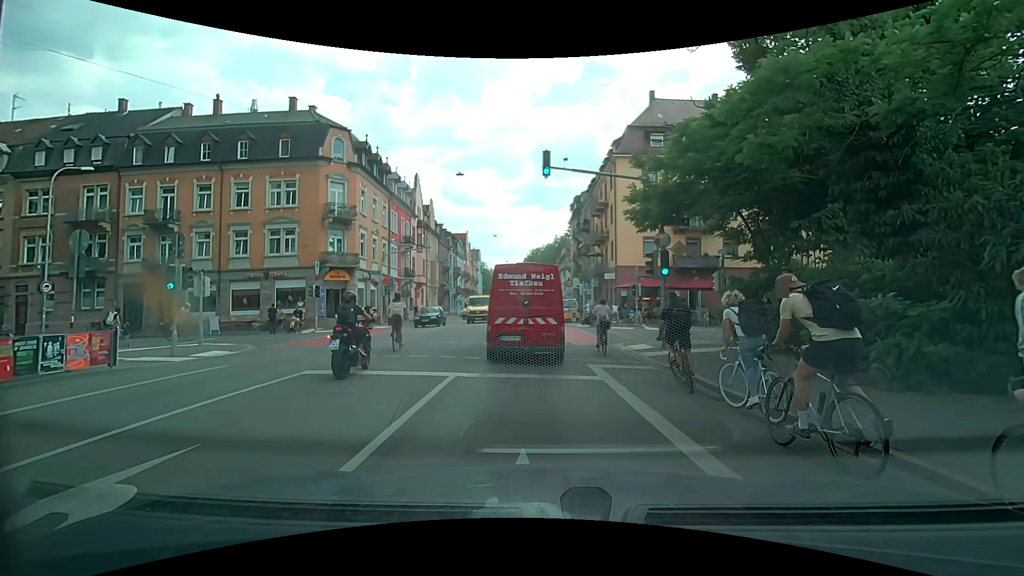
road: secondary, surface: asphalt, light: Day
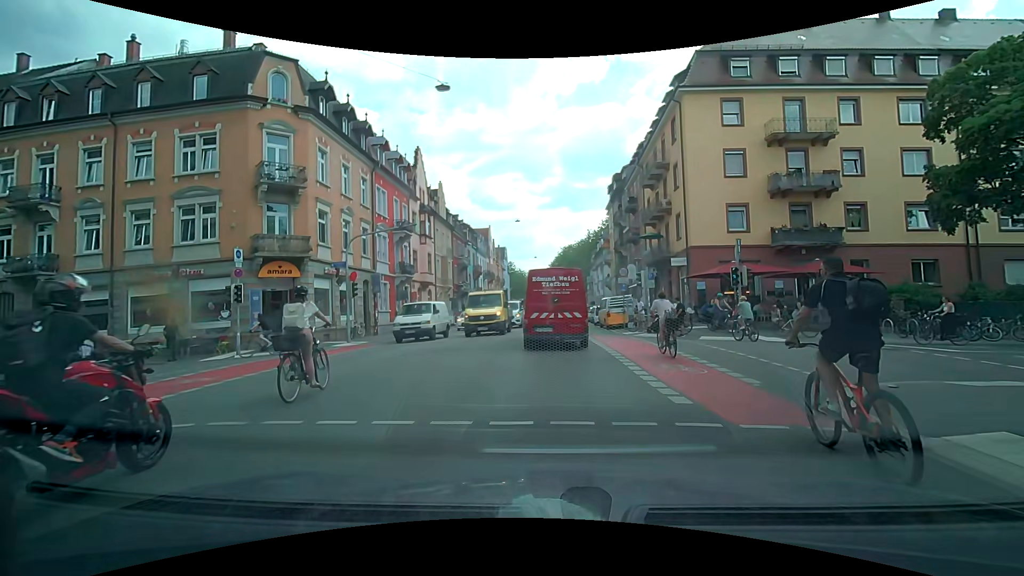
(+0.2, +12.9) m; -1°
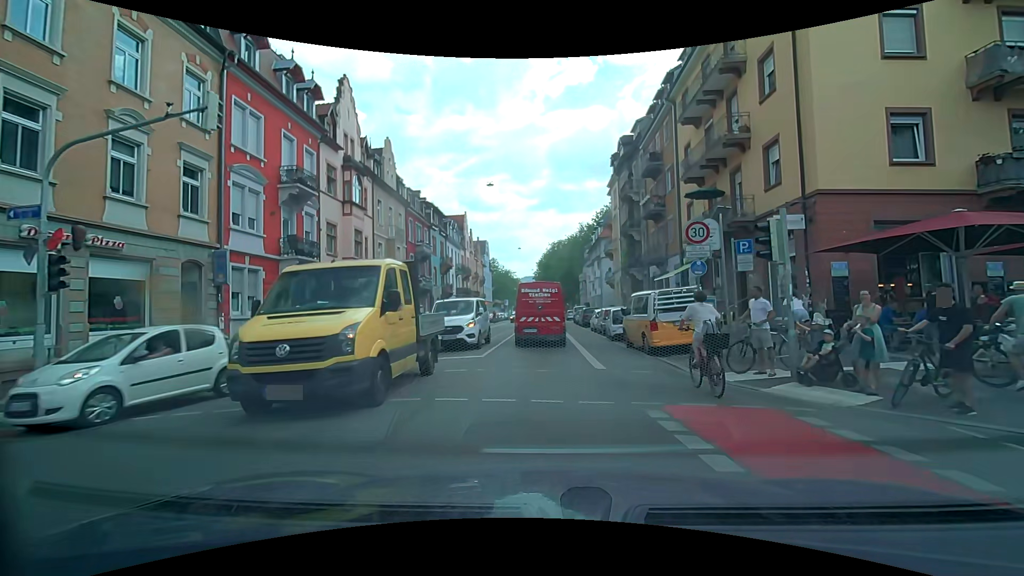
(+0.4, +15.7) m; +3°
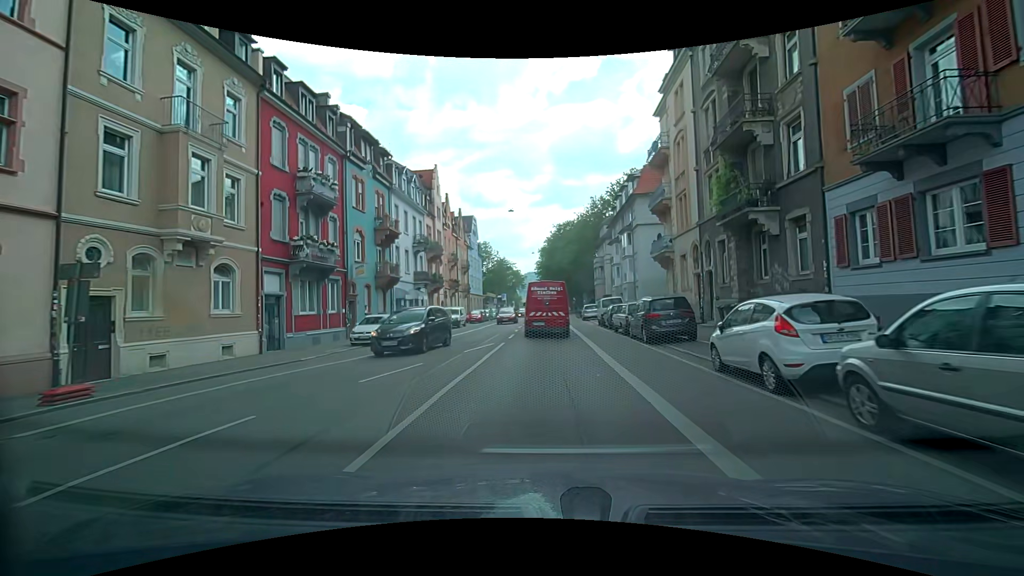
(-0.5, +24.9) m; 0°
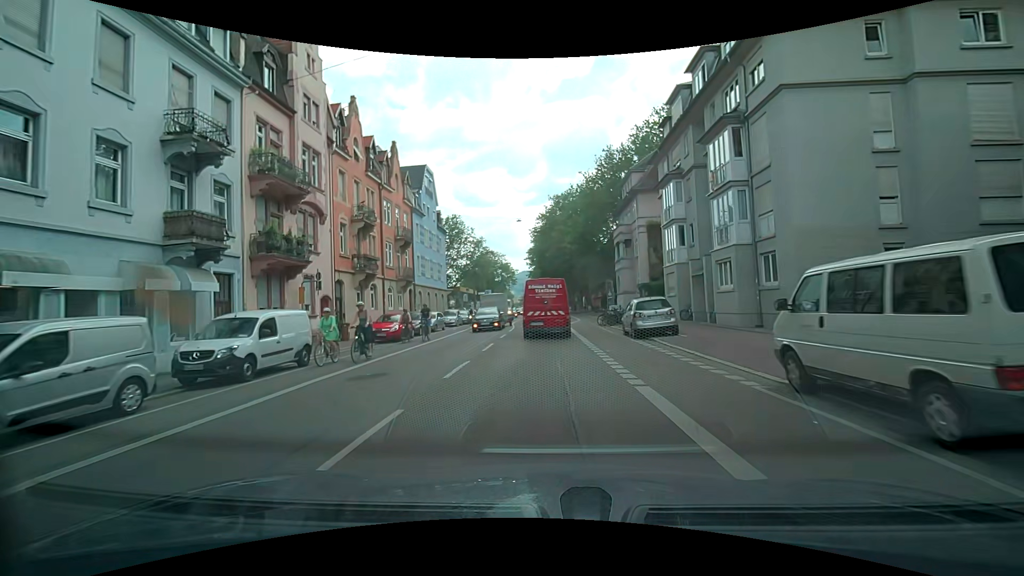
(-0.2, +30.0) m; 0°
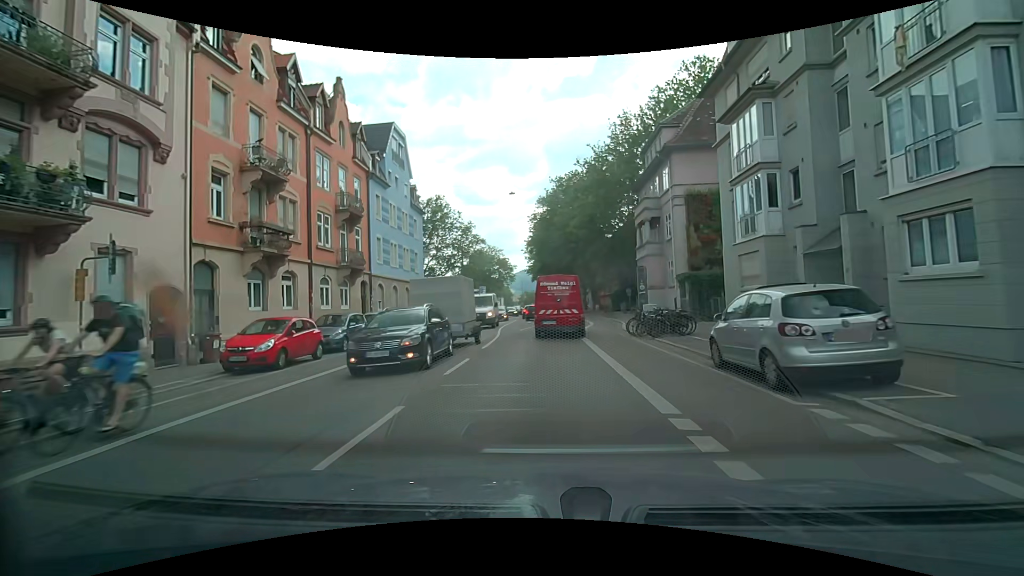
(0.0, +11.9) m; 0°
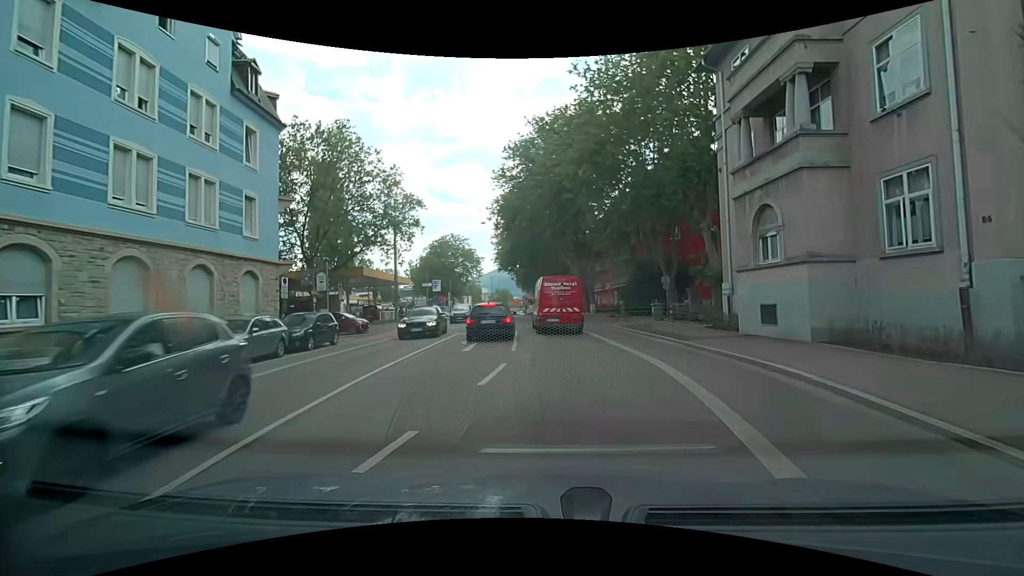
(+0.3, +24.2) m; +4°
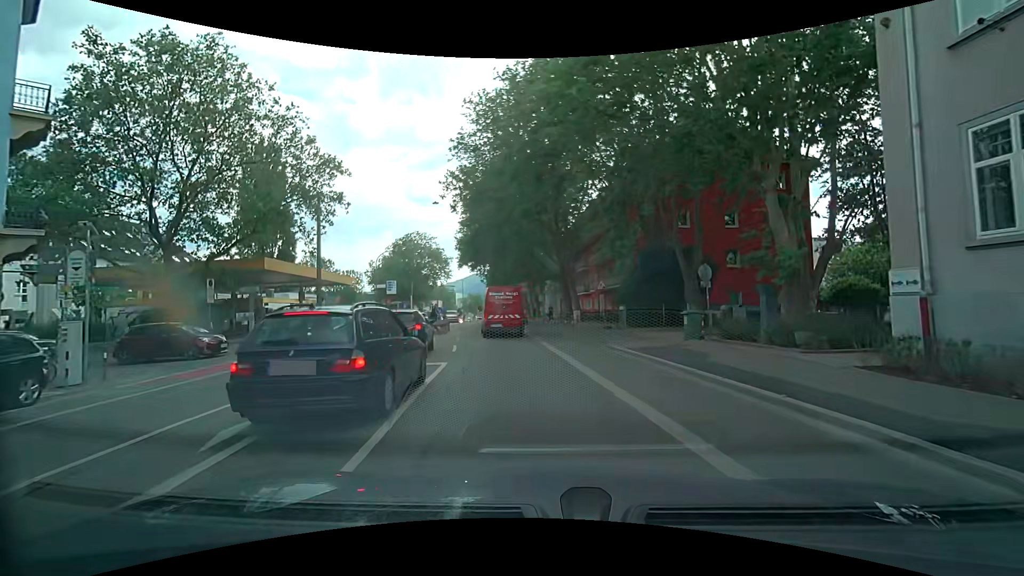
(+0.3, +12.0) m; +3°
(-1, +10) (-2, +20) (-3, +30) (-5, +40) (-7, +49) (-9, +59) (-10, +69) (-12, +79) (-13, +89) (-15, +99) m
